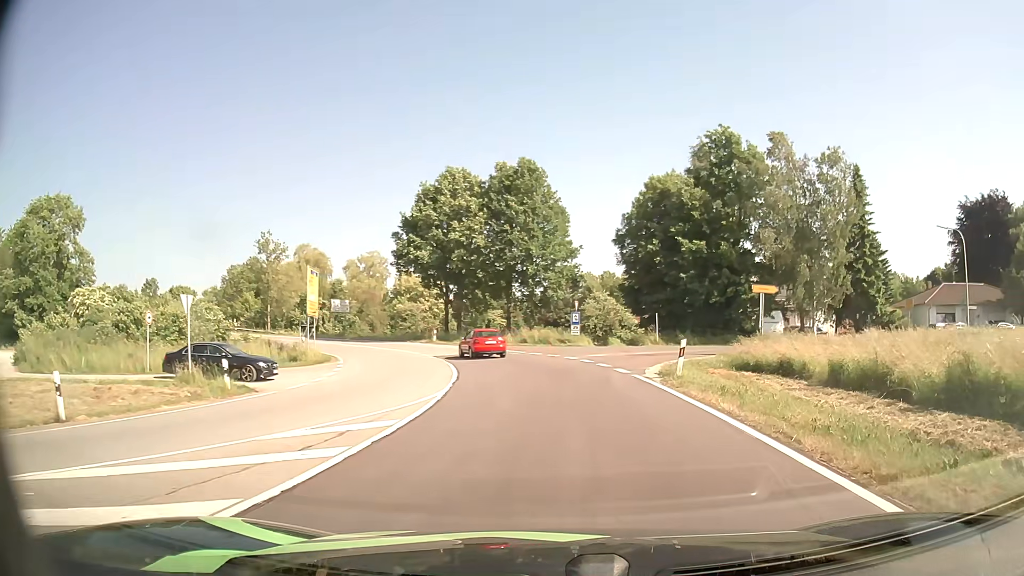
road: primary_link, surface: asphalt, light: Day
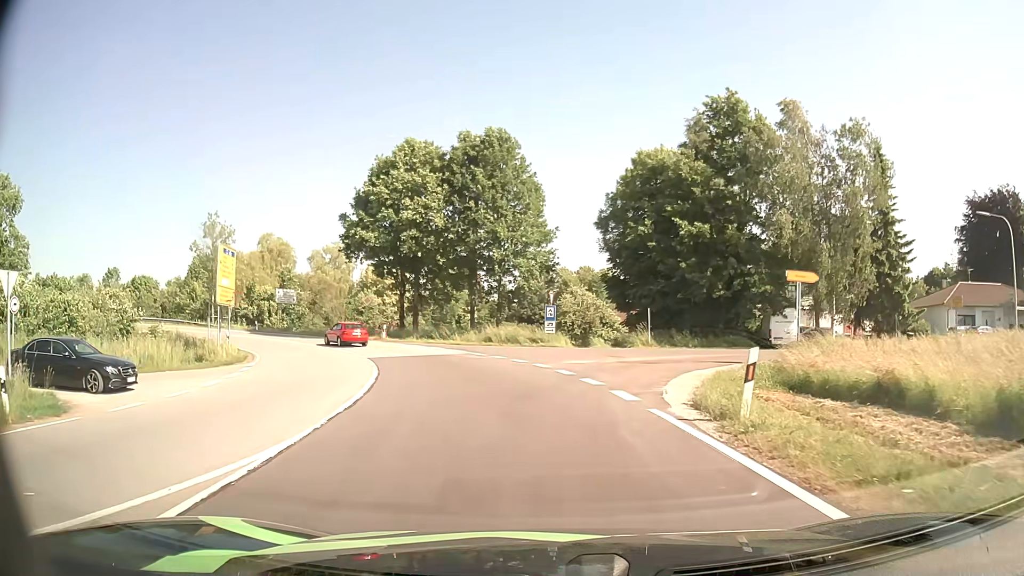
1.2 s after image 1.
(+0.4, +8.4) m; +2°
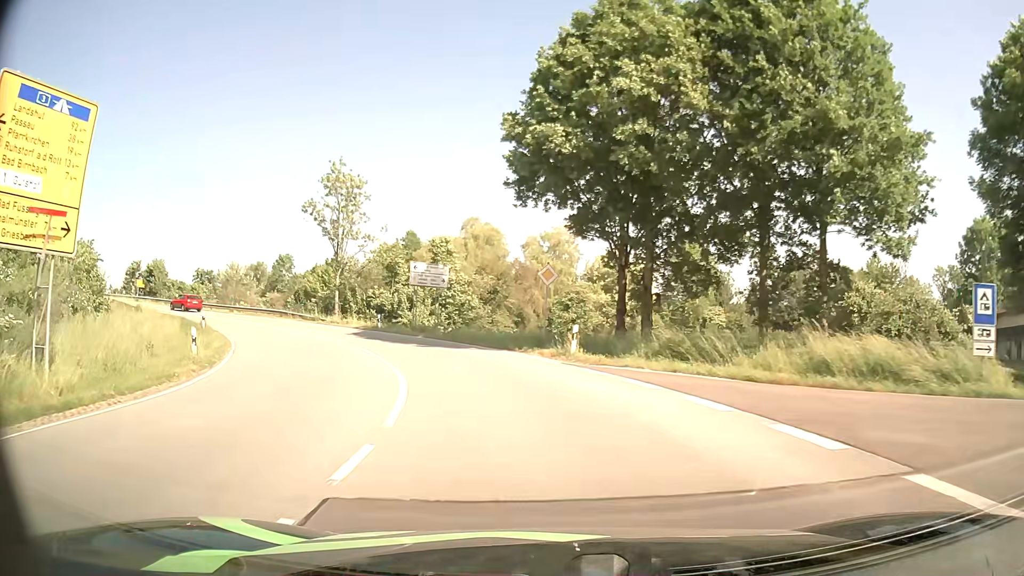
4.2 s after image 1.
(-3.9, +25.0) m; -20°
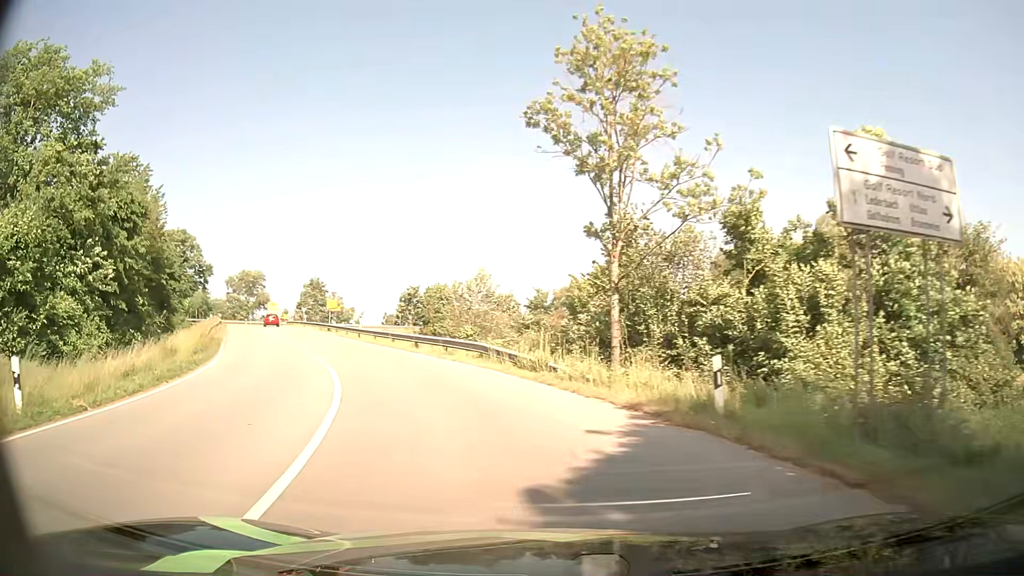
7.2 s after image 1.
(-6.1, +28.0) m; -28°
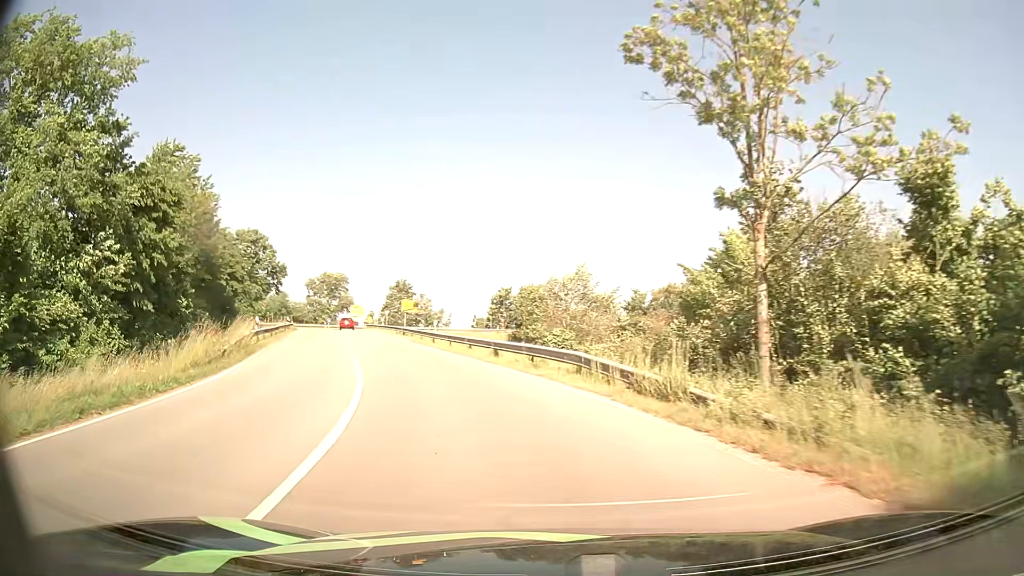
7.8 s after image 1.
(-0.4, +5.9) m; -8°
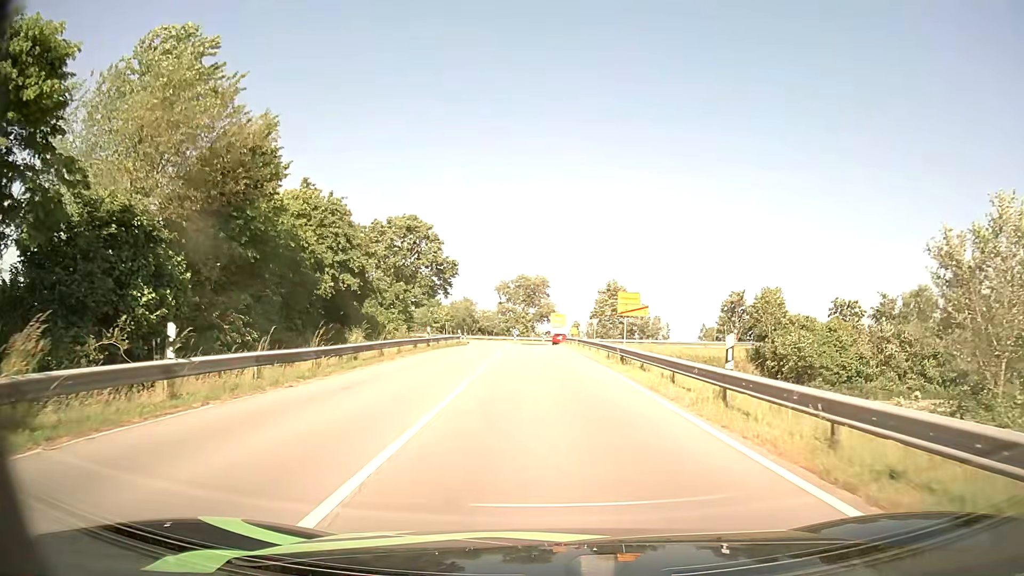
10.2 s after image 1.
(-5.0, +23.0) m; -18°
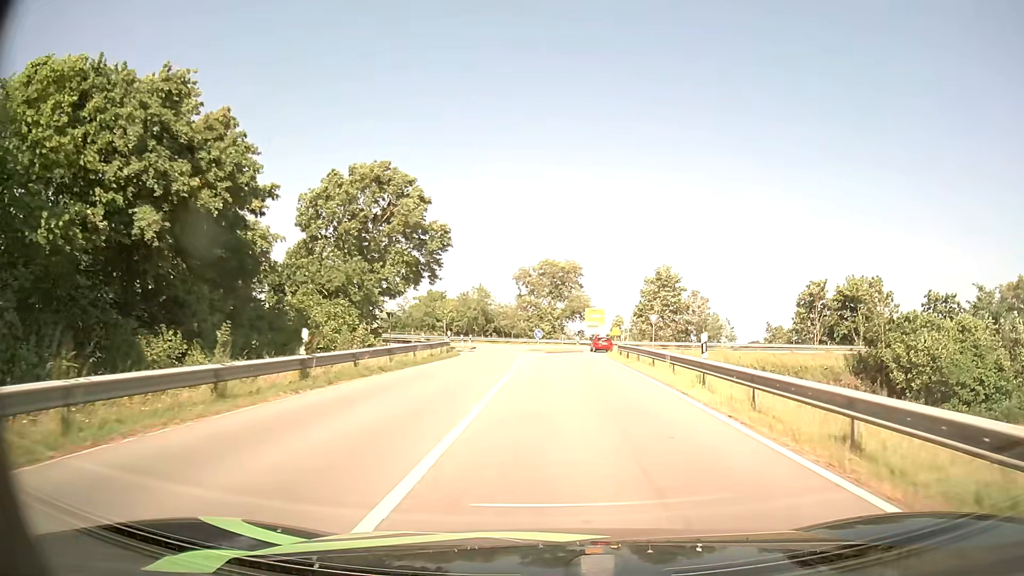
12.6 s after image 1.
(-0.9, +23.8) m; -3°
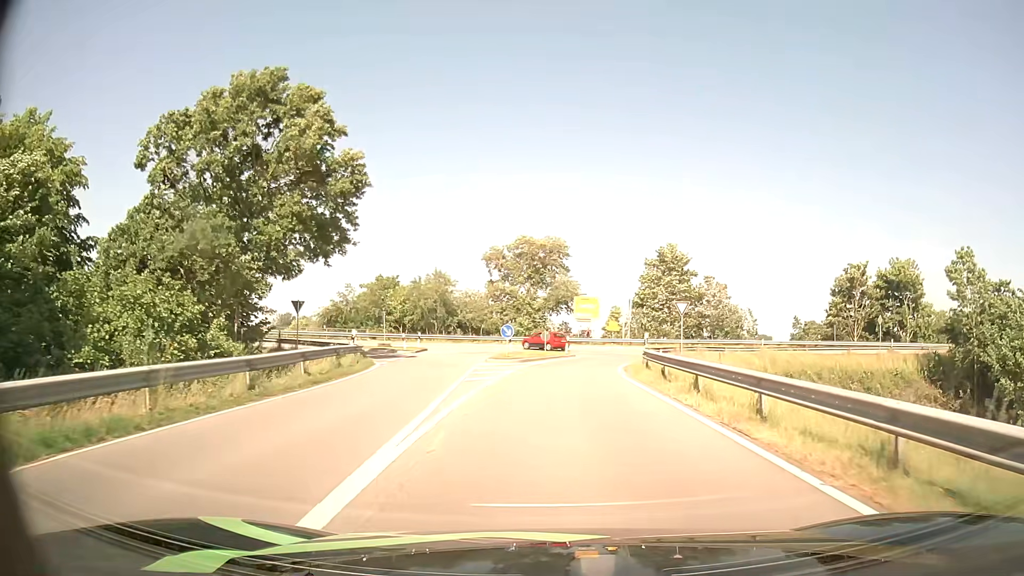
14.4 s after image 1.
(+0.3, +17.5) m; +2°
(0, +10) (0, +20) (+1, +30) (+3, +40) (+3, +50) (-4, +56) (-14, +59) (-24, +59) (-34, +58) (-44, +57) m
